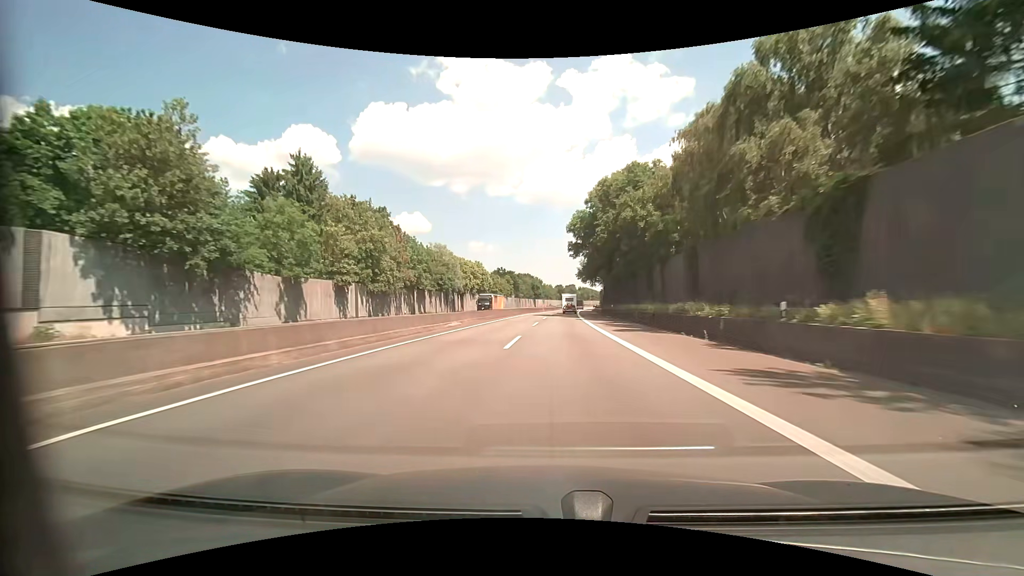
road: motorway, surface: asphalt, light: Day
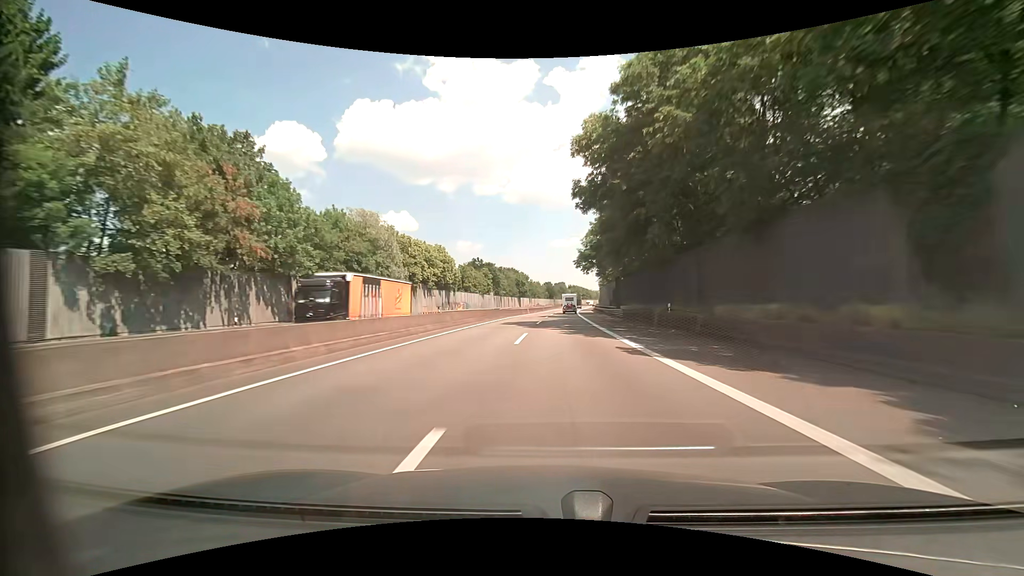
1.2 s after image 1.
(+0.5, +34.1) m; +1°
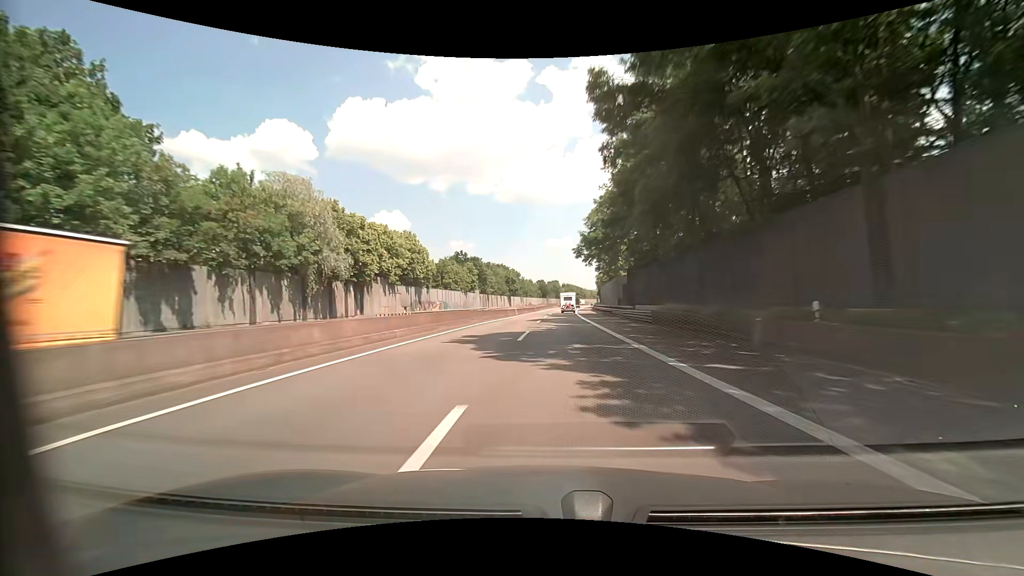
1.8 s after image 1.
(+0.1, +16.8) m; +1°
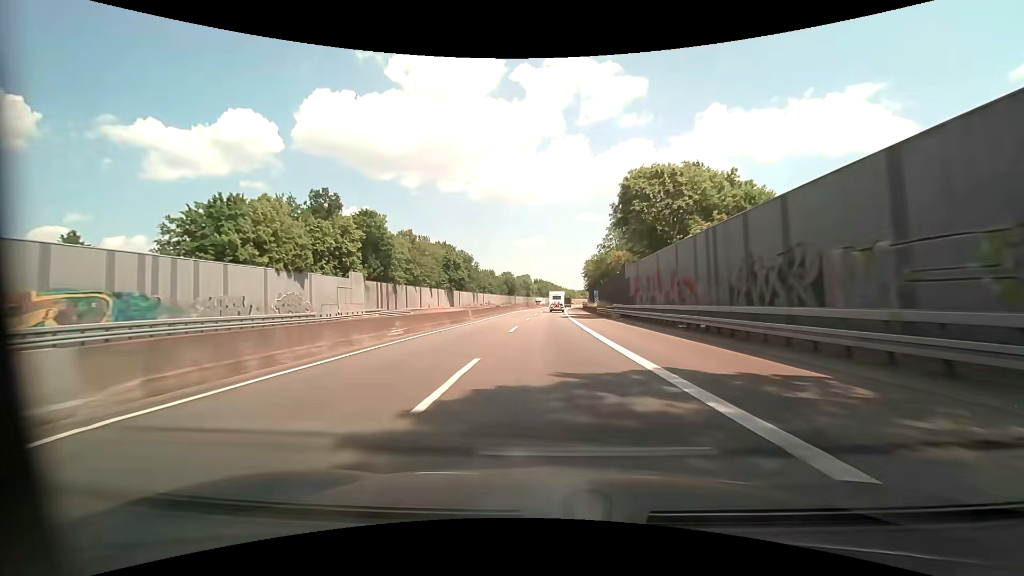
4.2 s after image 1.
(+1.9, +65.7) m; +3°
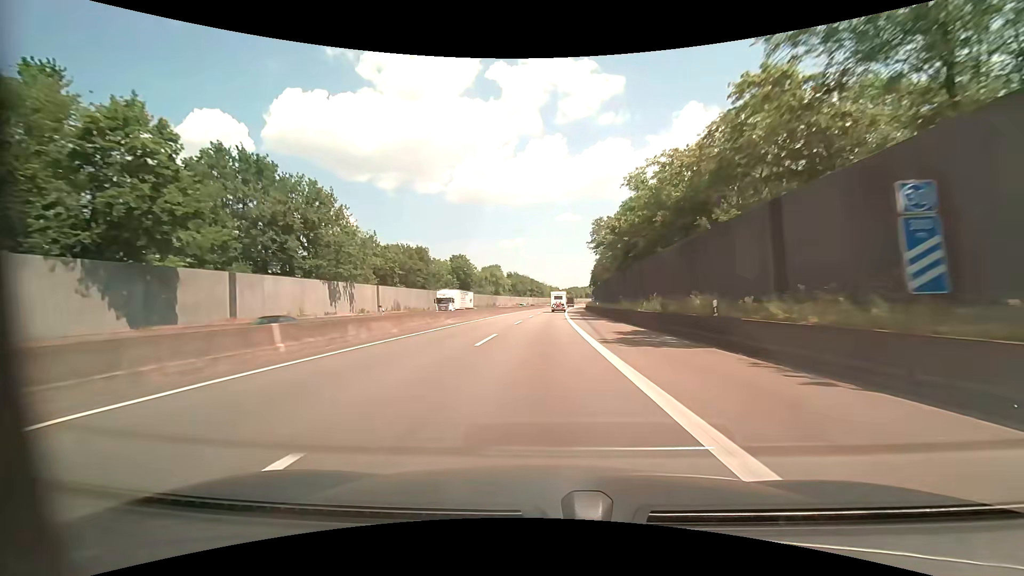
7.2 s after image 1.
(+1.4, +79.6) m; +2°
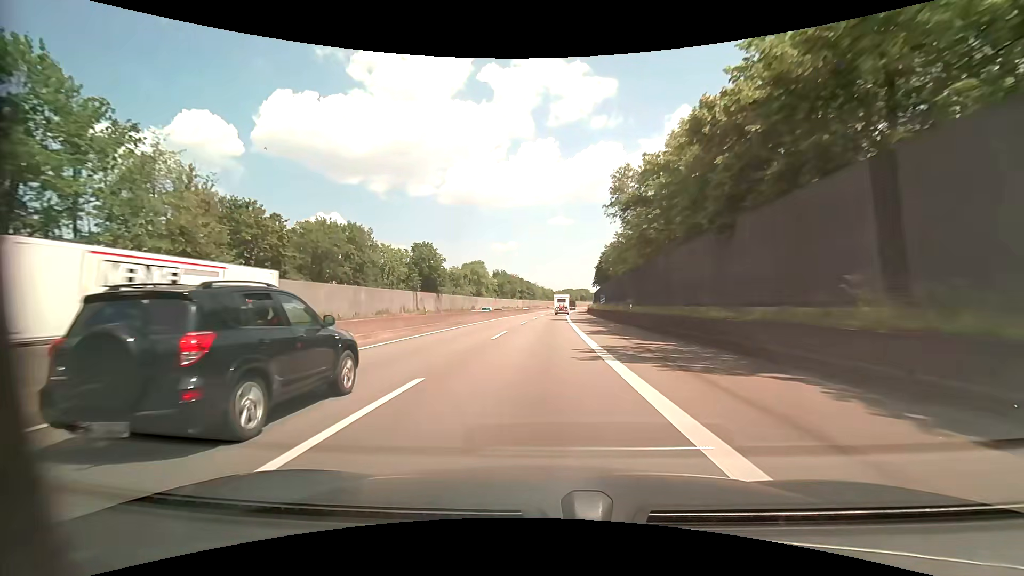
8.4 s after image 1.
(+0.2, +31.3) m; +1°
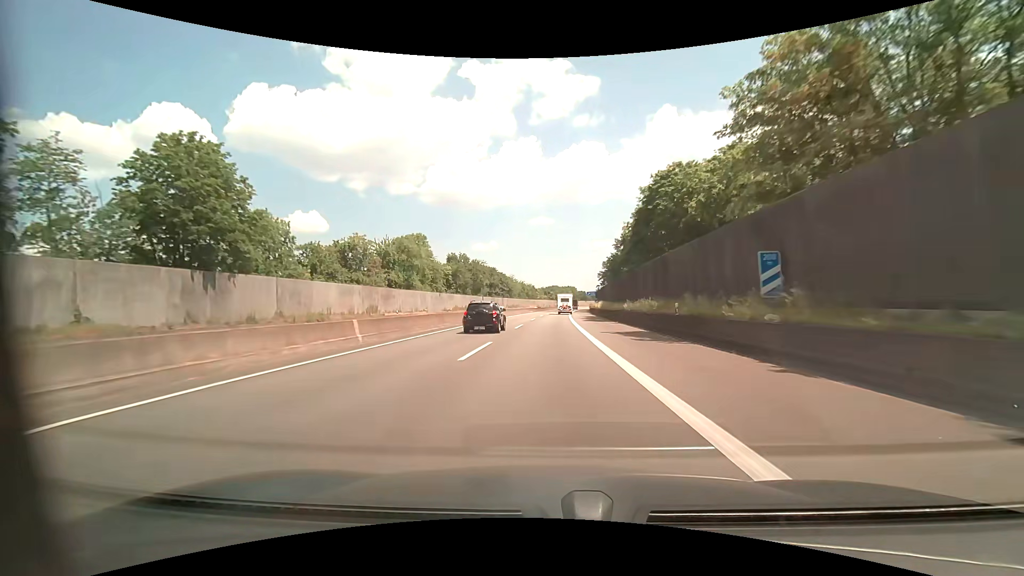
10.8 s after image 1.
(+1.0, +62.4) m; +2°
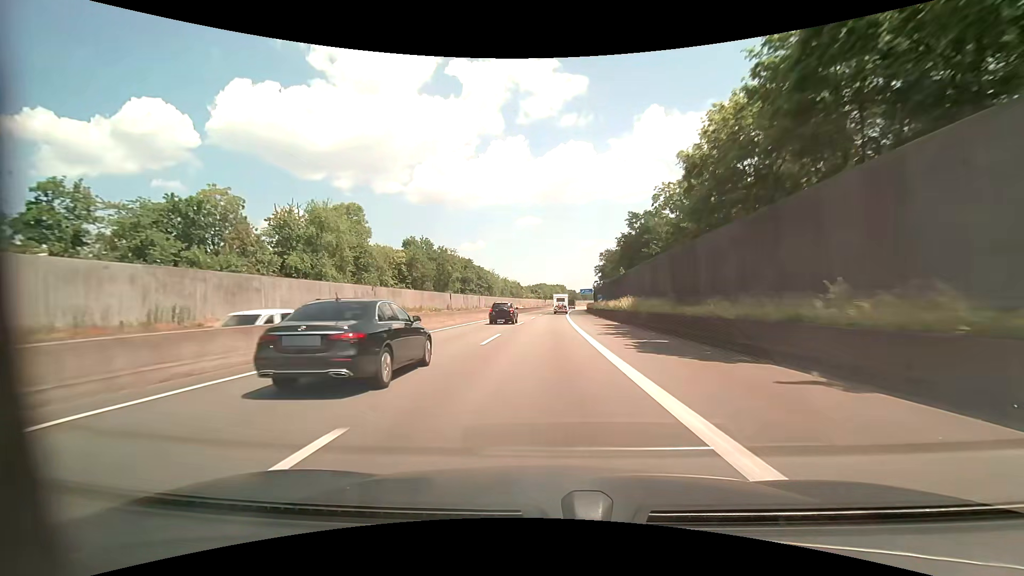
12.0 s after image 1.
(+0.4, +31.3) m; +1°
(0, +10) (0, +20) (0, +30) (+1, +40) (+1, +50) (+1, +60) (+1, +70) (+2, +80) (+2, +90) (+3, +100) m
